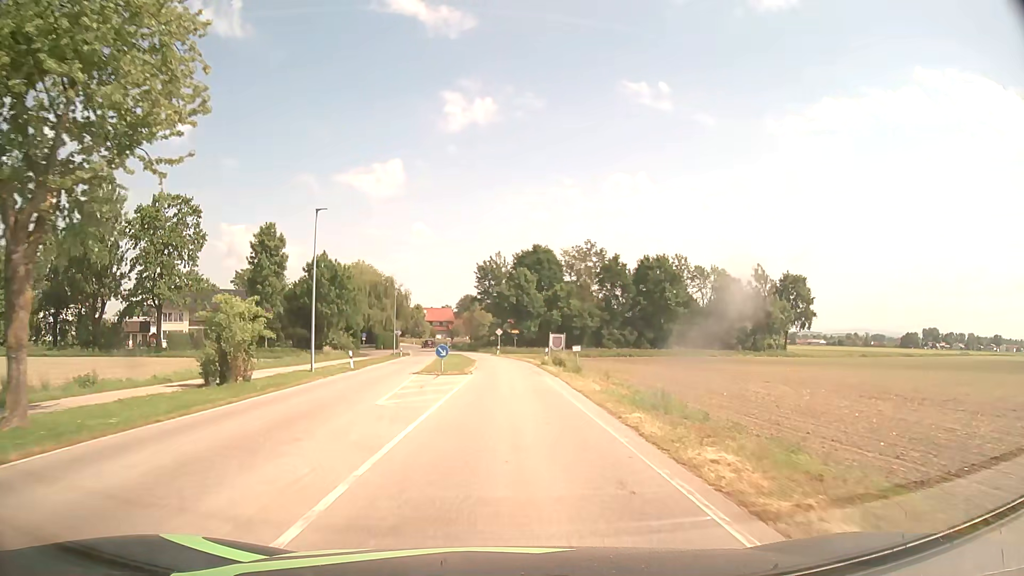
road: secondary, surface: asphalt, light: Day
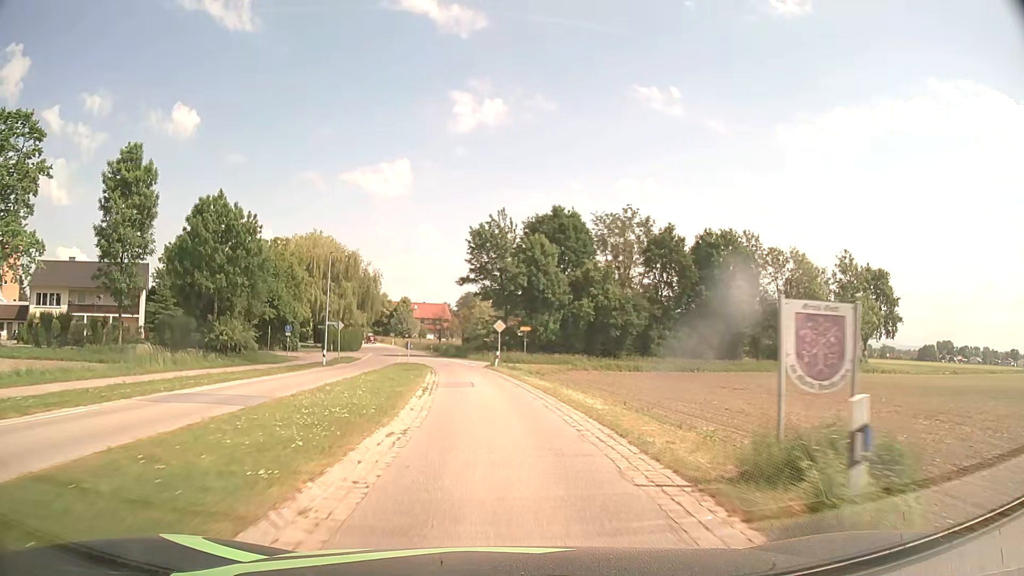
(0.0, +33.1) m; 0°
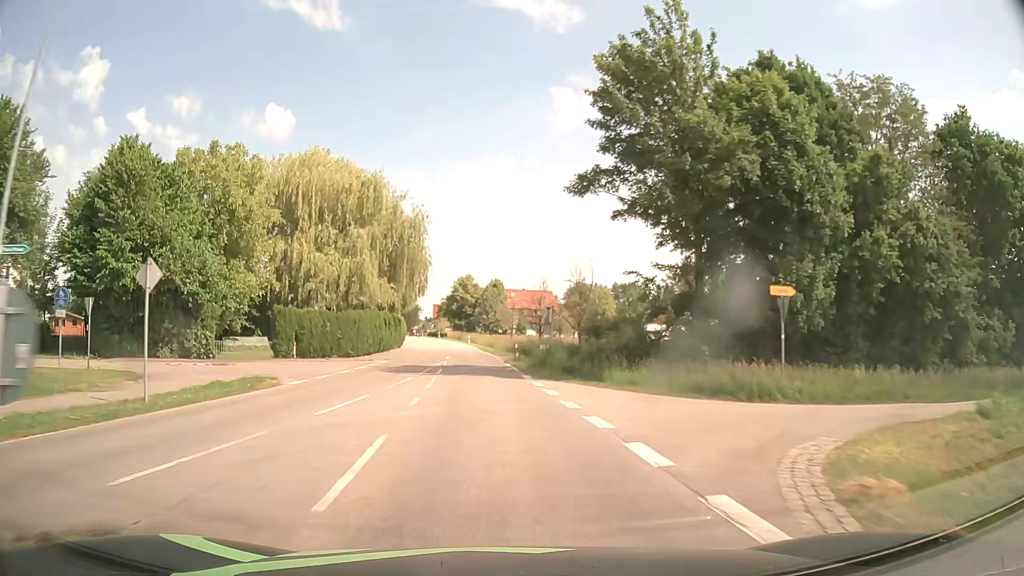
(-3.2, +40.8) m; -9°
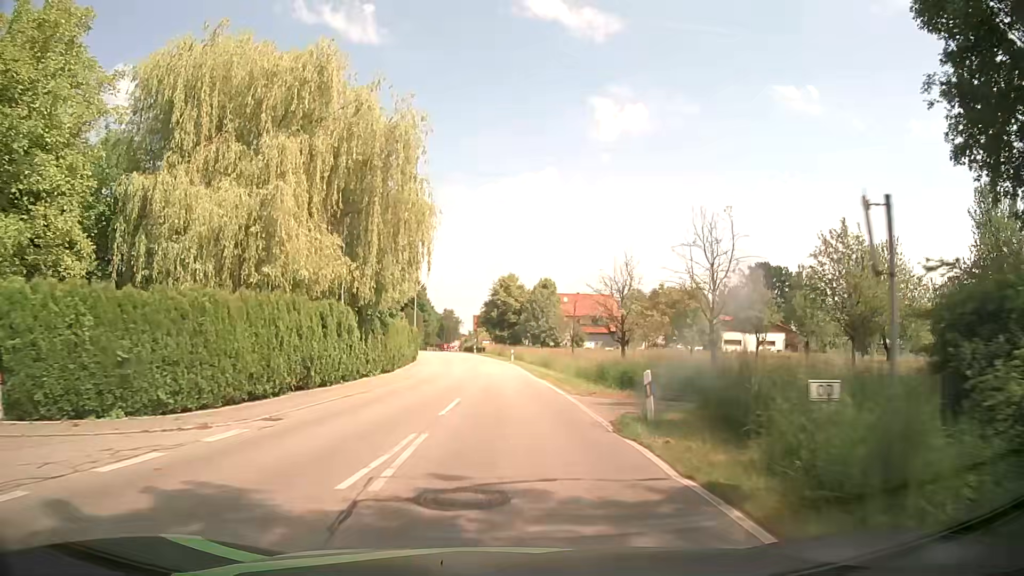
(-1.0, +24.3) m; -4°
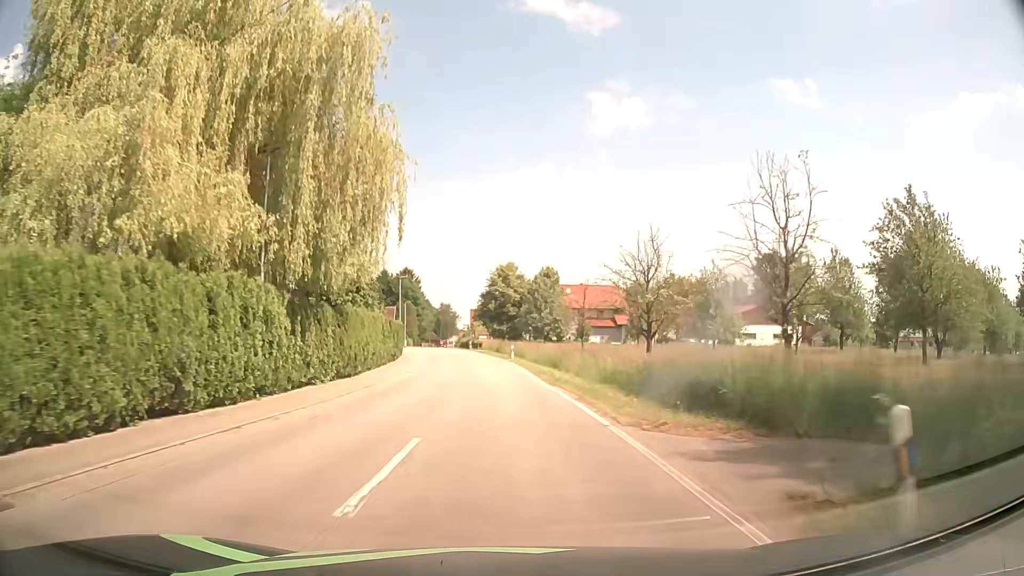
(0.0, +8.0) m; 0°
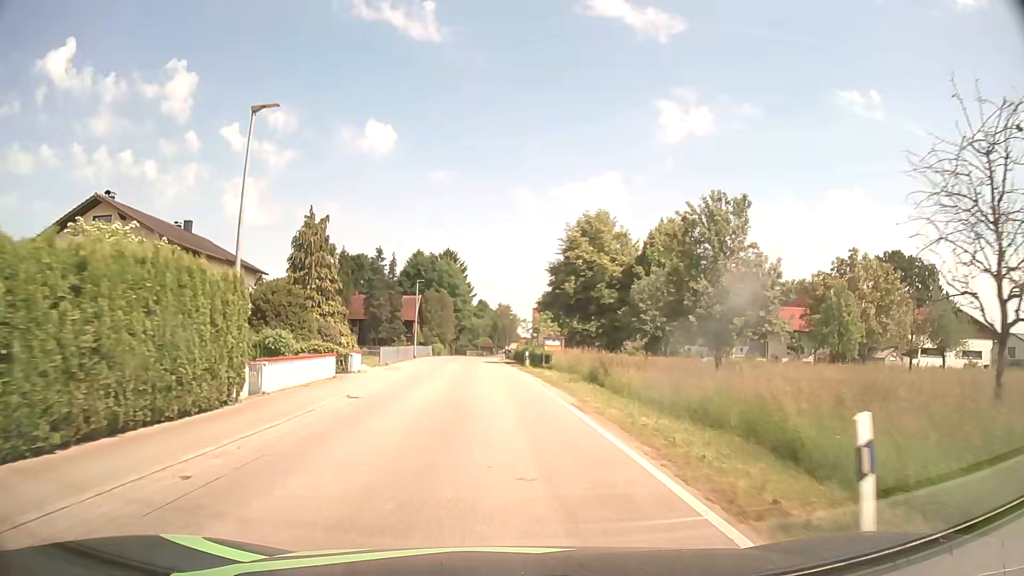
(-1.3, +40.1) m; -5°
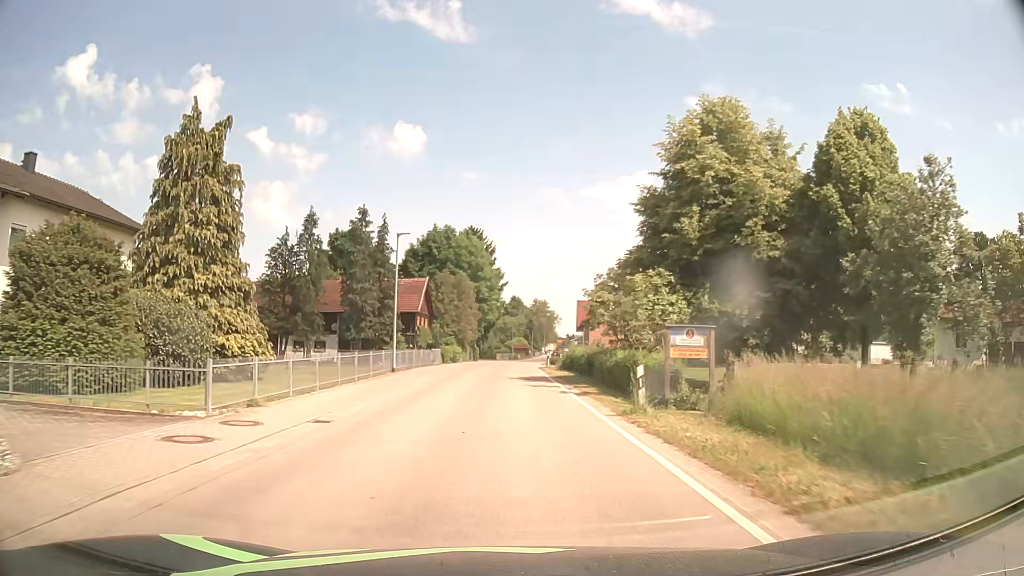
(-0.8, +24.1) m; -3°
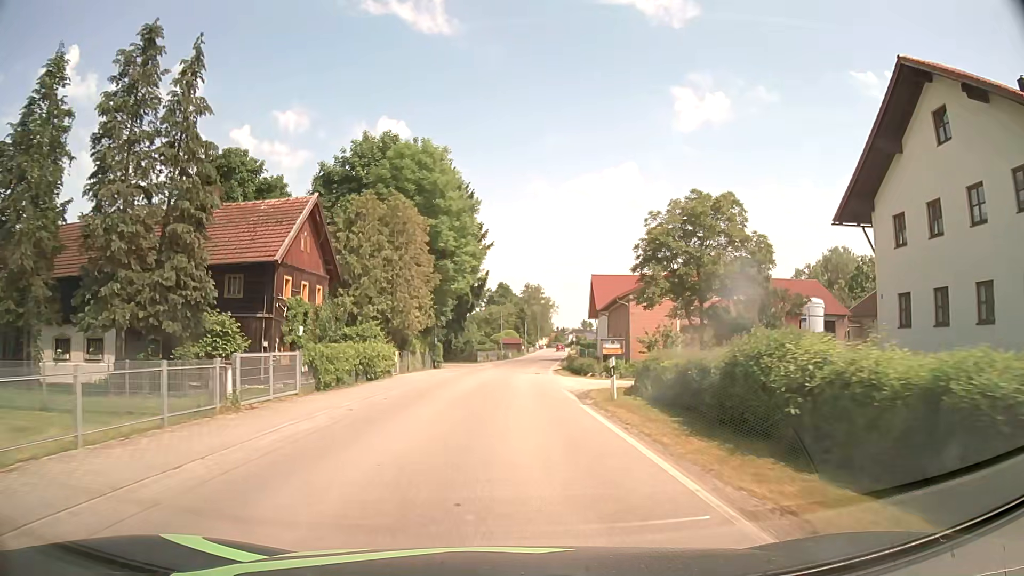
(+0.2, +32.2) m; +1°
(0, +10) (0, +20) (0, +30) (+1, +40) (+2, +50) (+3, +60) (+4, +70) (+5, +80) (+6, +90) (+7, +100) m
